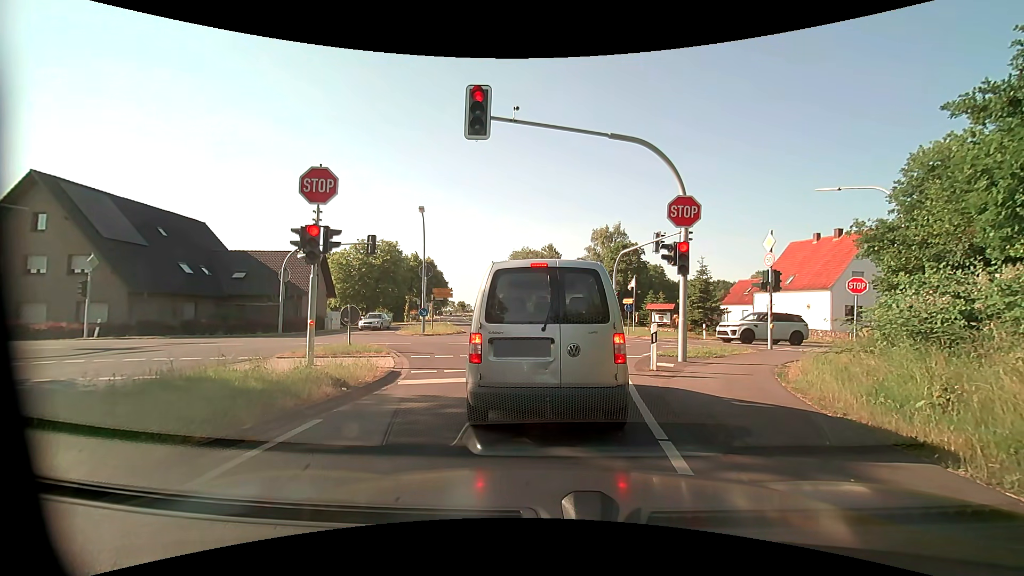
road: tertiary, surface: asphalt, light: Day
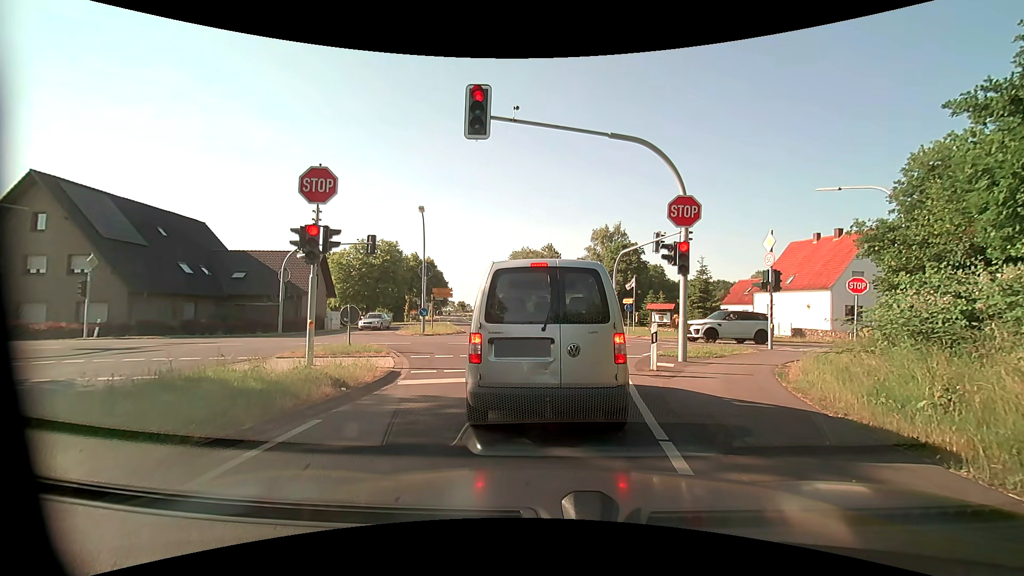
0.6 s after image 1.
(0.0, 0.0) m; 0°
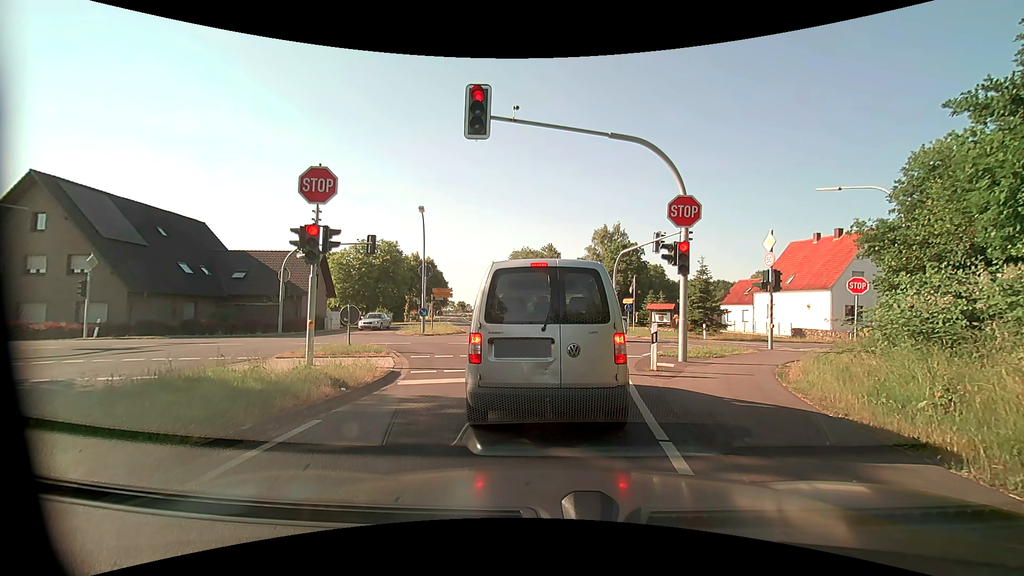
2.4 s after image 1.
(0.0, 0.0) m; 0°
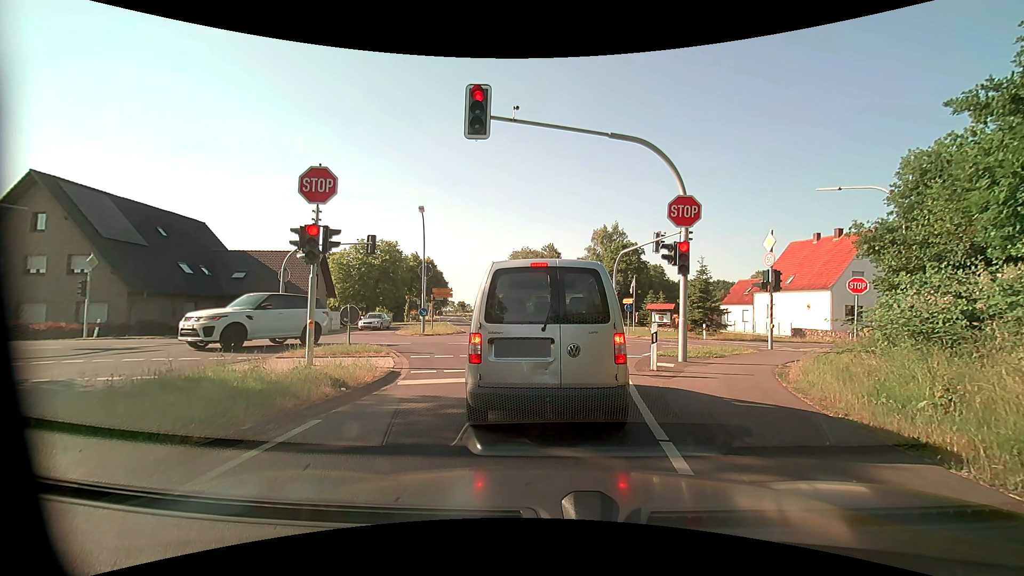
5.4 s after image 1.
(0.0, 0.0) m; 0°
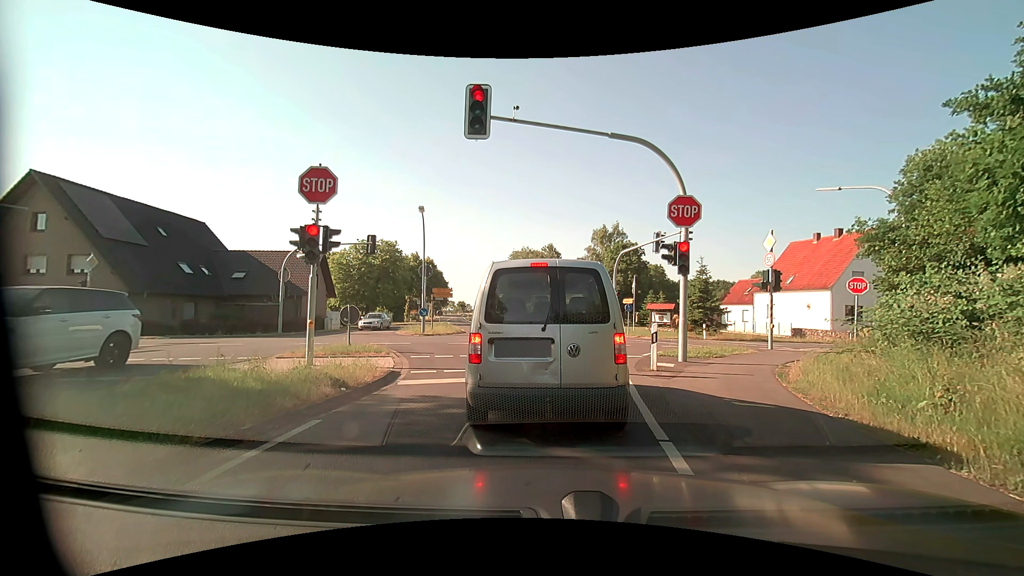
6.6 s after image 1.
(0.0, 0.0) m; 0°
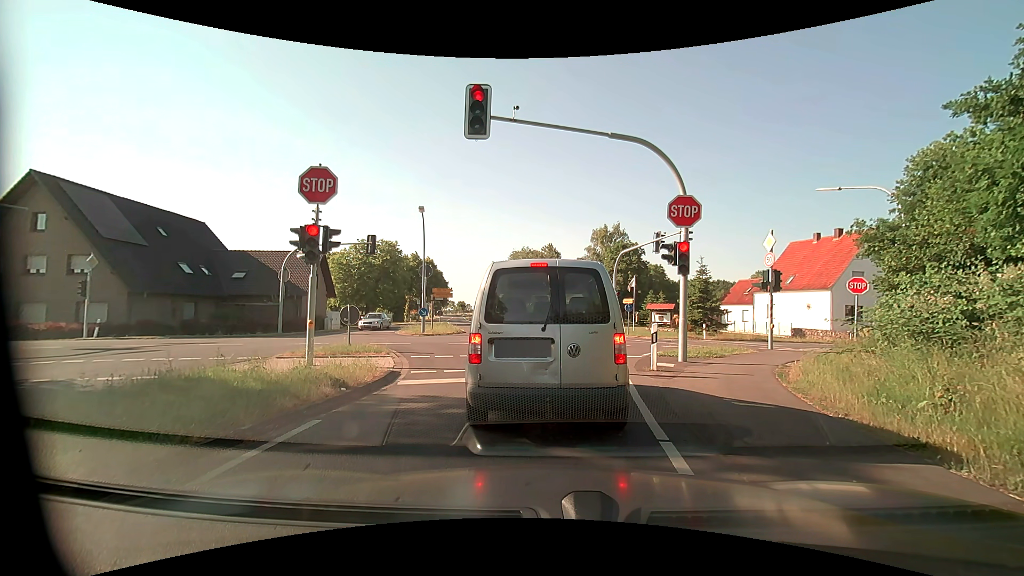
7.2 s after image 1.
(0.0, 0.0) m; 0°
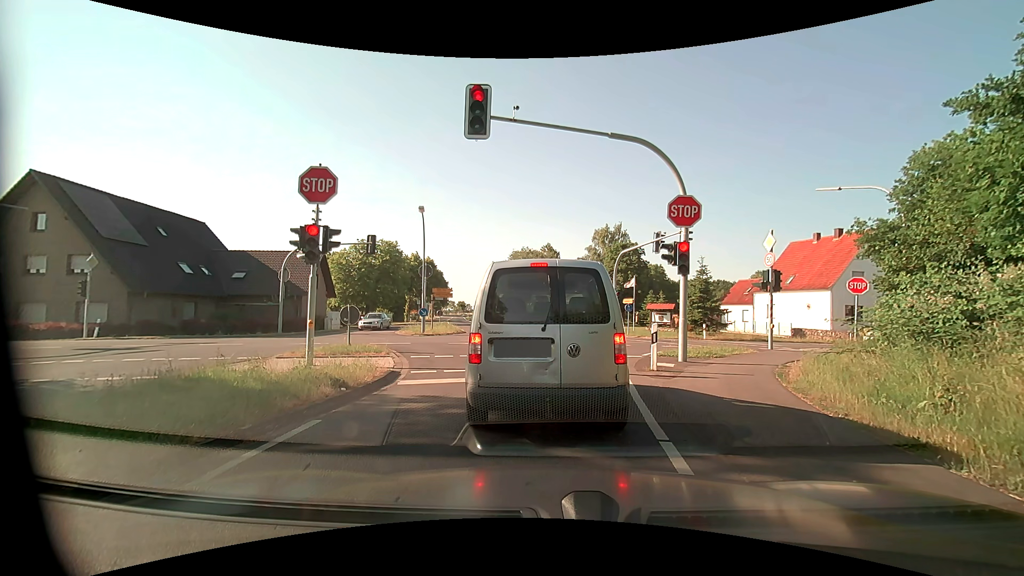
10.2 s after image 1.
(0.0, 0.0) m; 0°
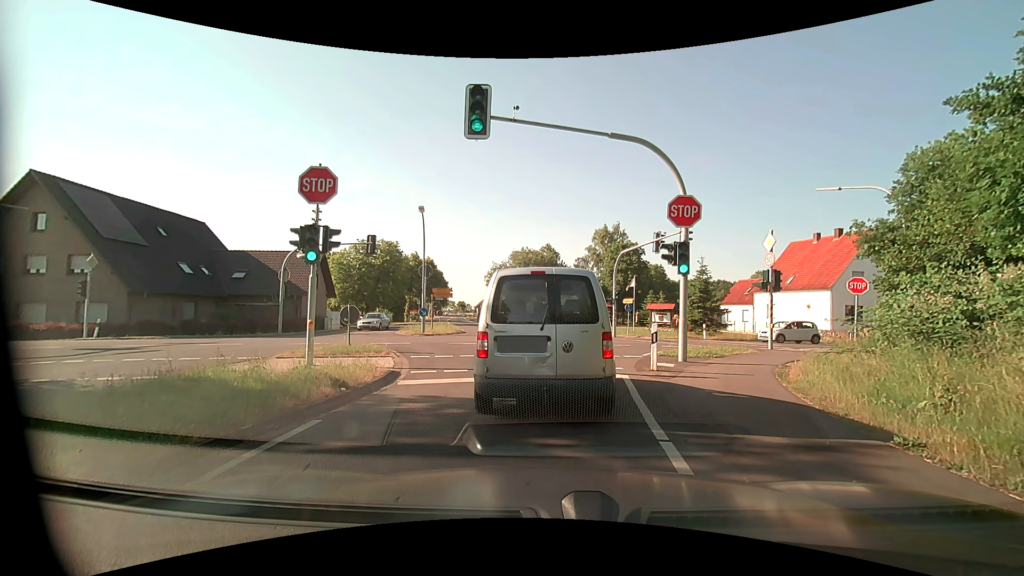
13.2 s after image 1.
(0.0, 0.0) m; 0°
